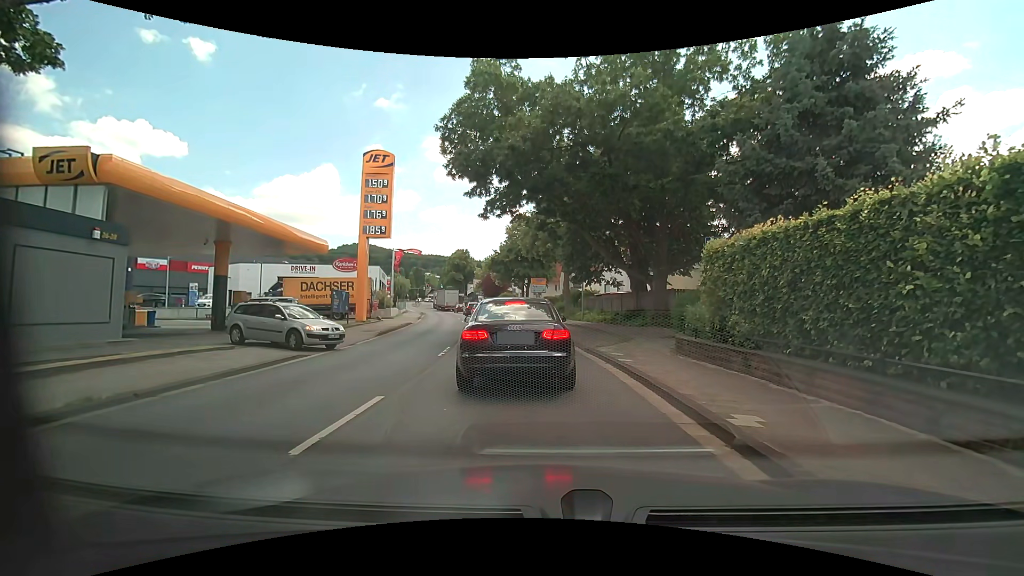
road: primary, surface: asphalt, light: Day
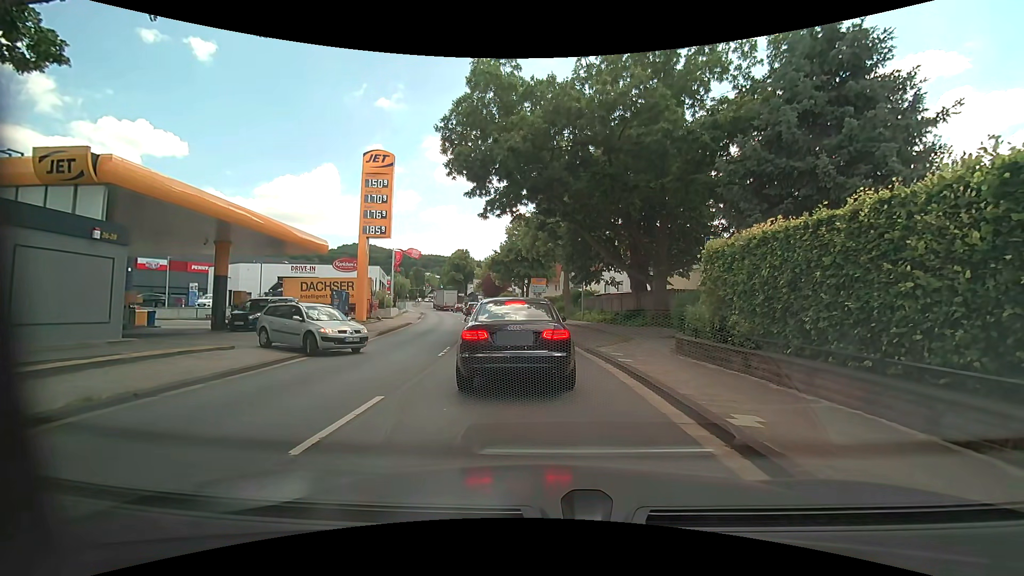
(0.0, 0.0) m; 0°
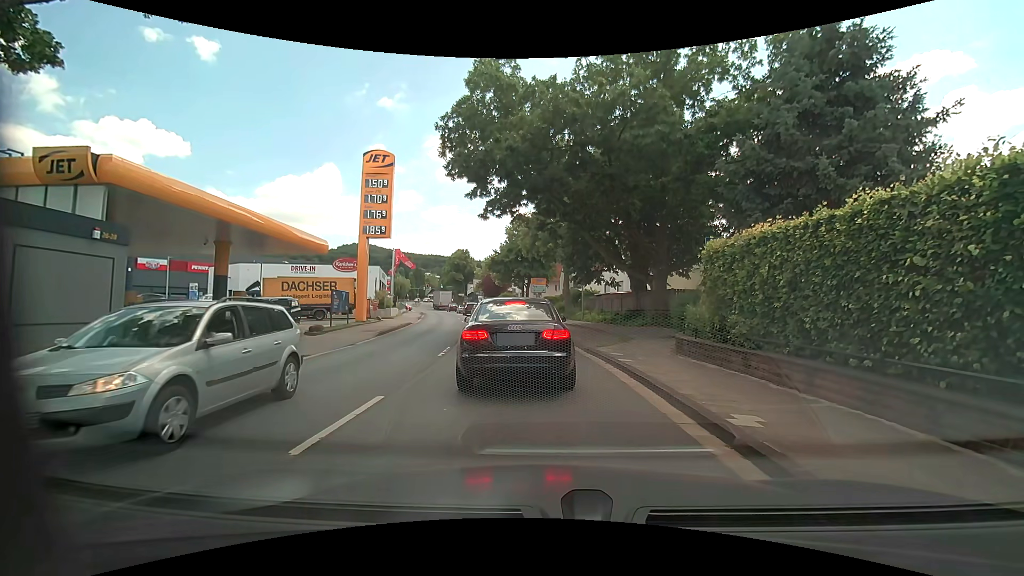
(0.0, 0.0) m; 0°
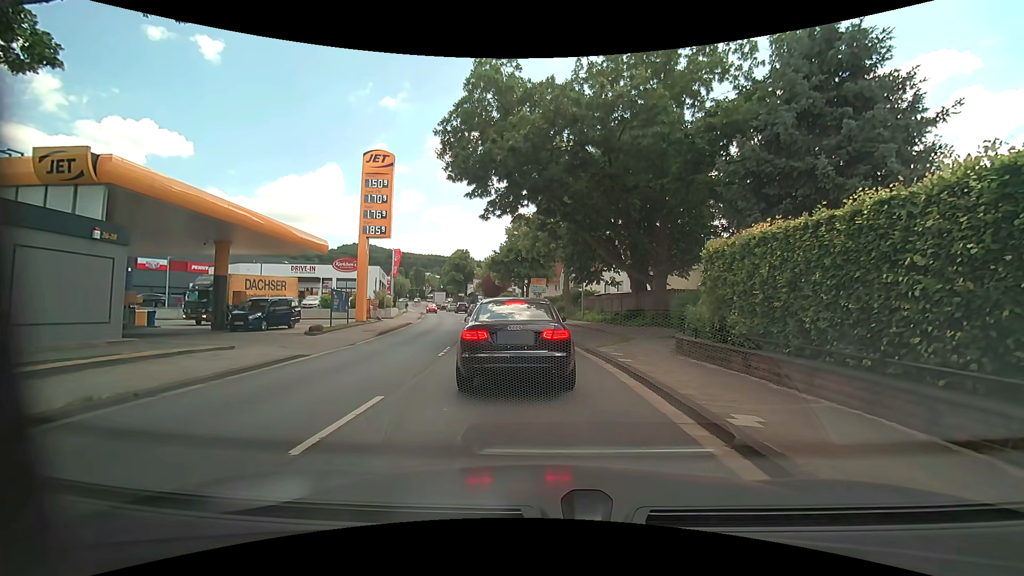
(0.0, 0.0) m; 0°
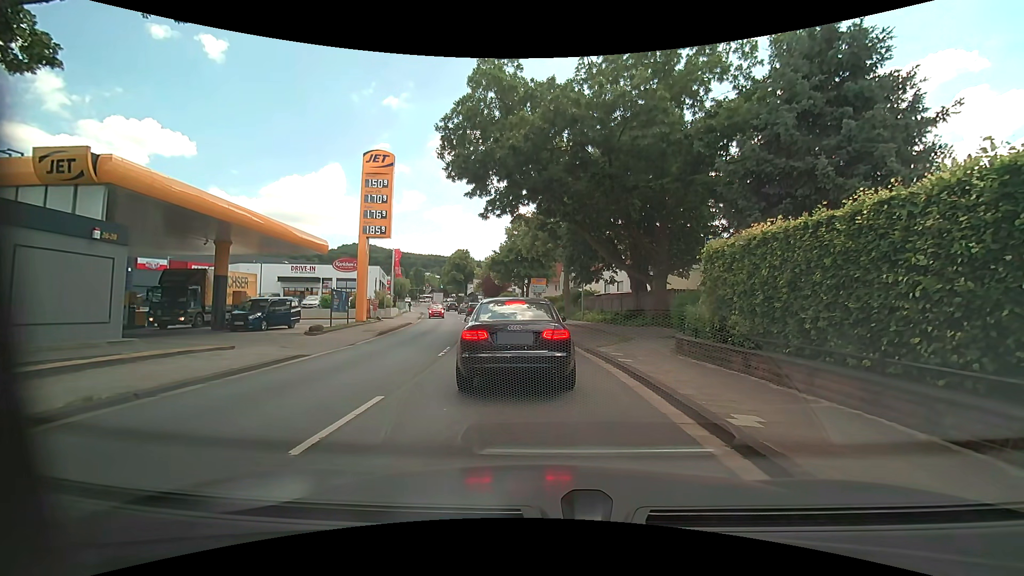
(0.0, 0.0) m; 0°
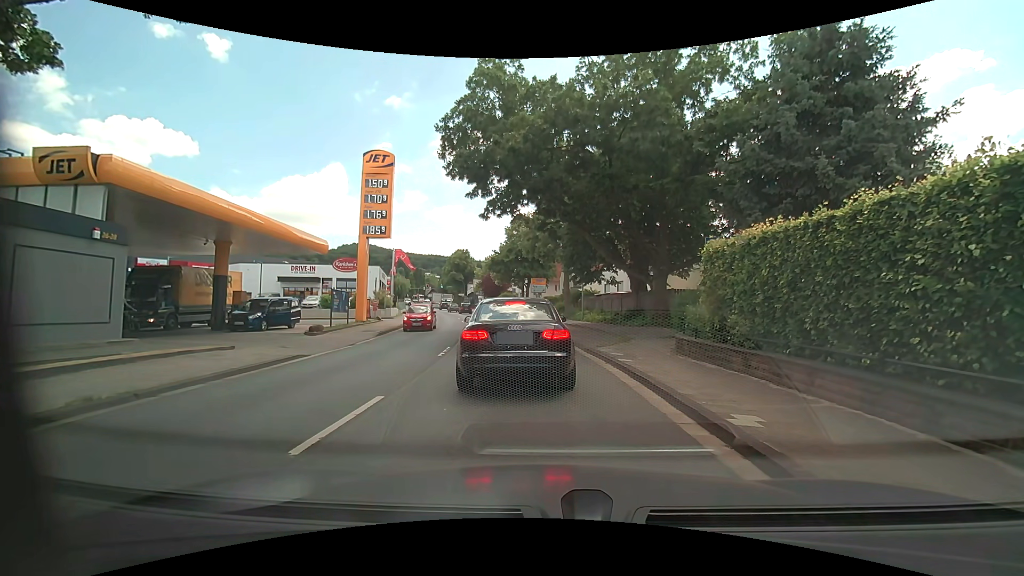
(0.0, 0.0) m; 0°
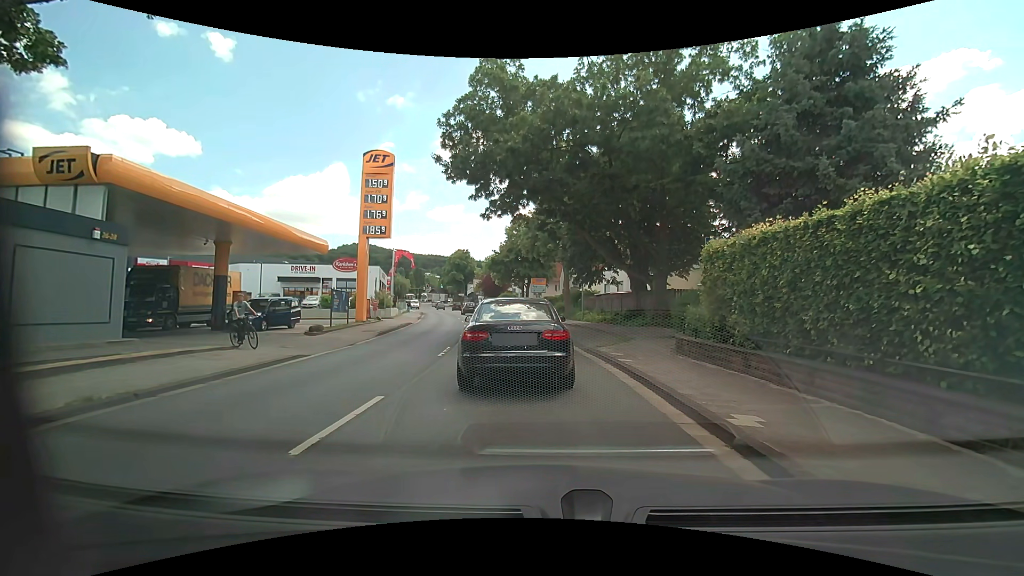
(0.0, 0.0) m; 0°
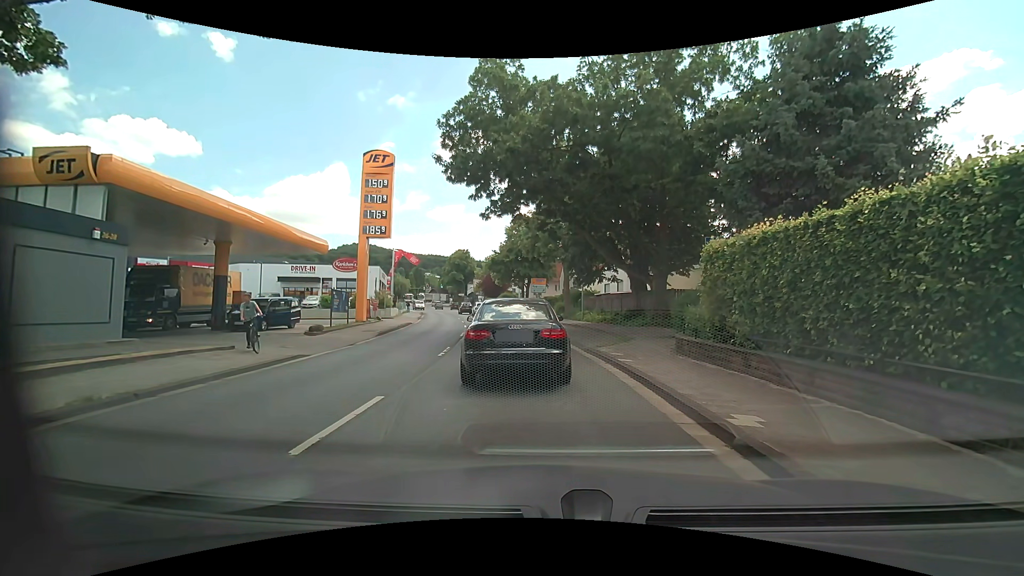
(0.0, 0.0) m; 0°
